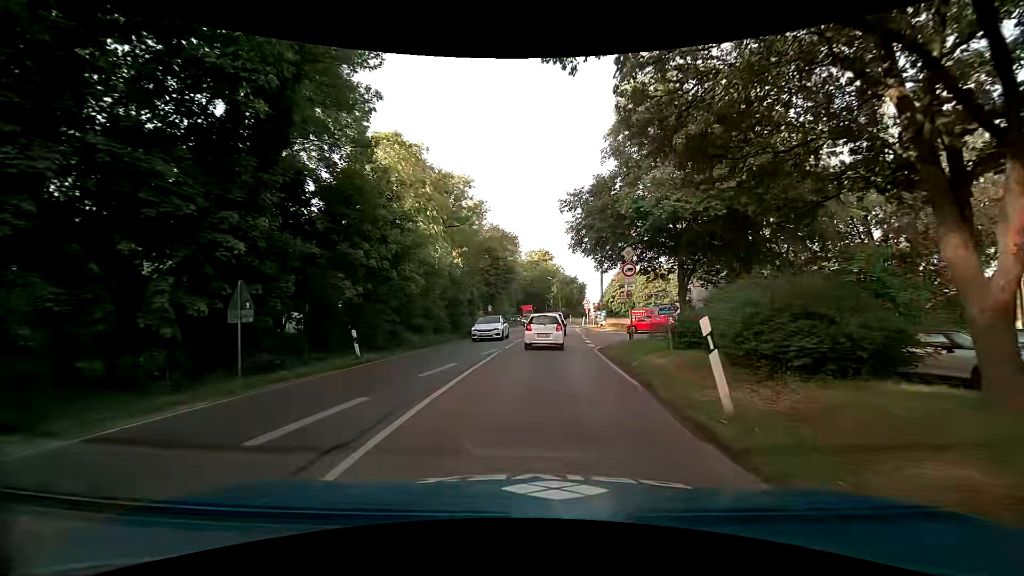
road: secondary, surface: asphalt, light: Day
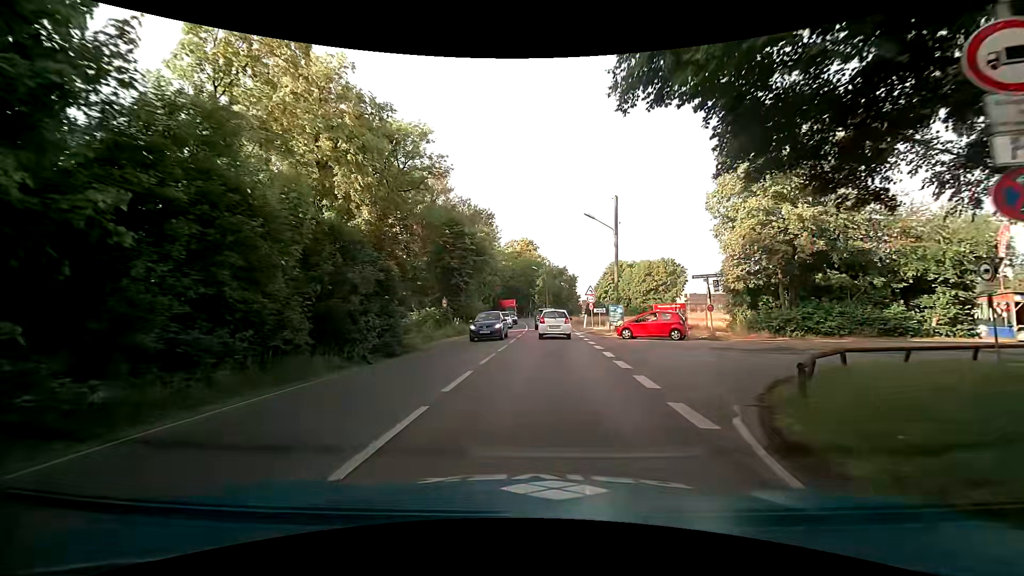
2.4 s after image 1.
(+0.2, +17.3) m; +2°
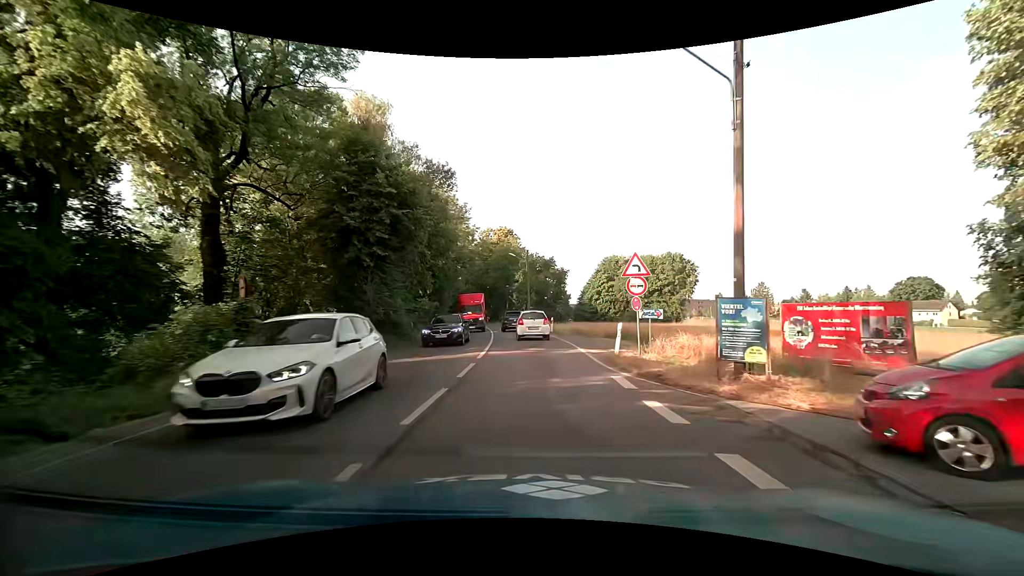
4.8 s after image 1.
(+0.3, +20.8) m; +2°
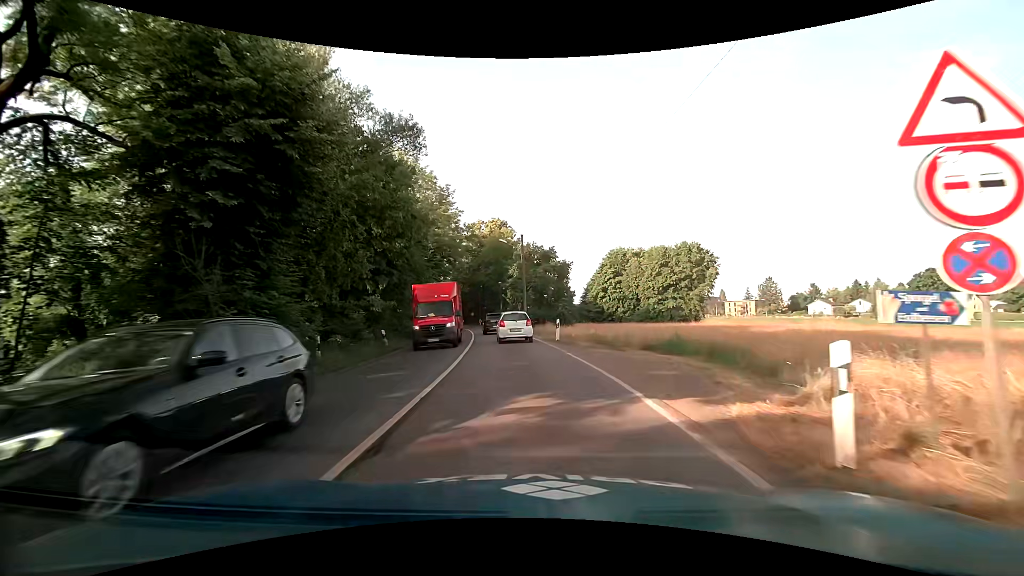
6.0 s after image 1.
(+0.1, +11.3) m; 0°
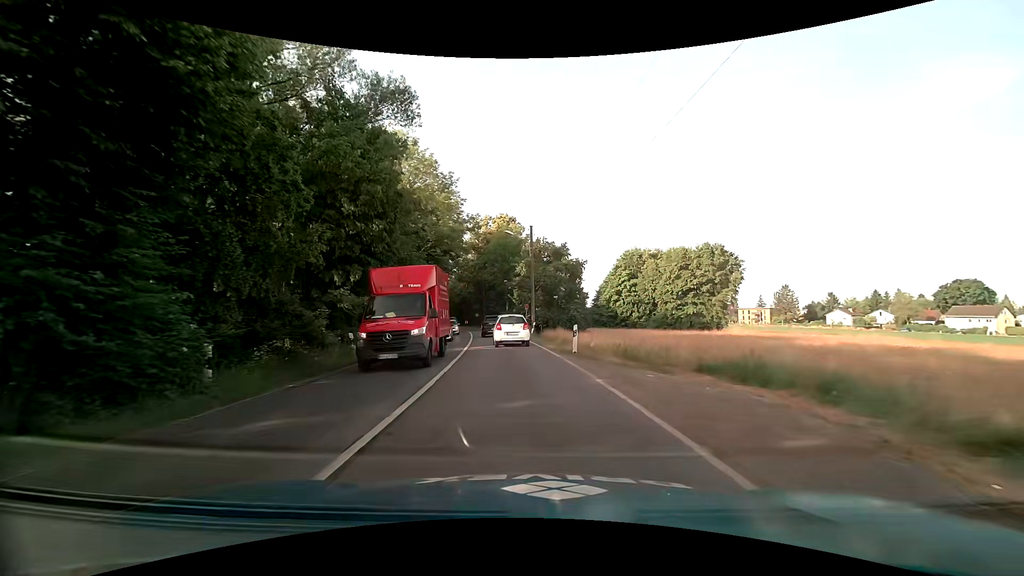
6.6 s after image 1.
(-0.1, +5.5) m; -1°
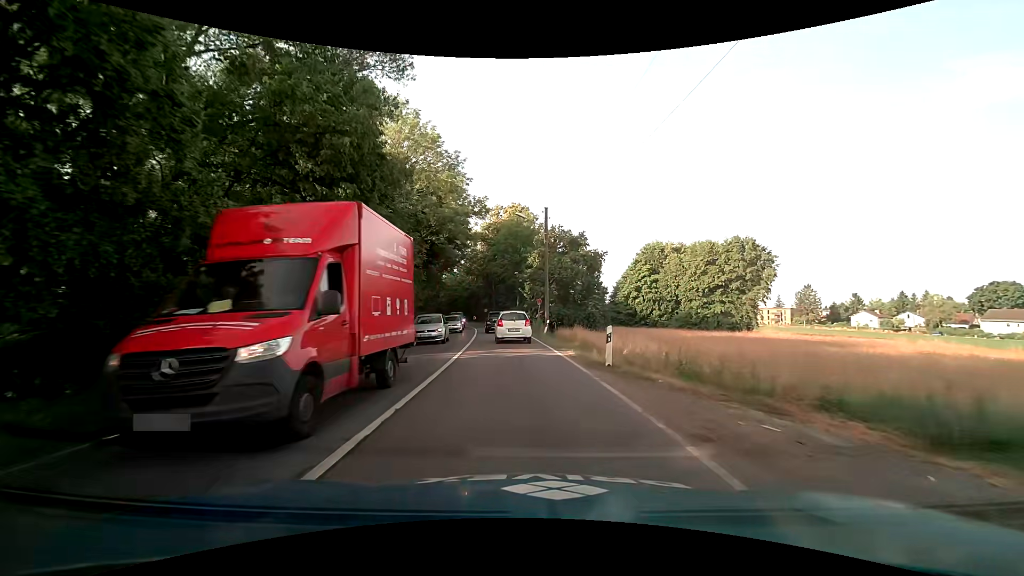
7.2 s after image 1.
(-0.1, +5.3) m; -1°
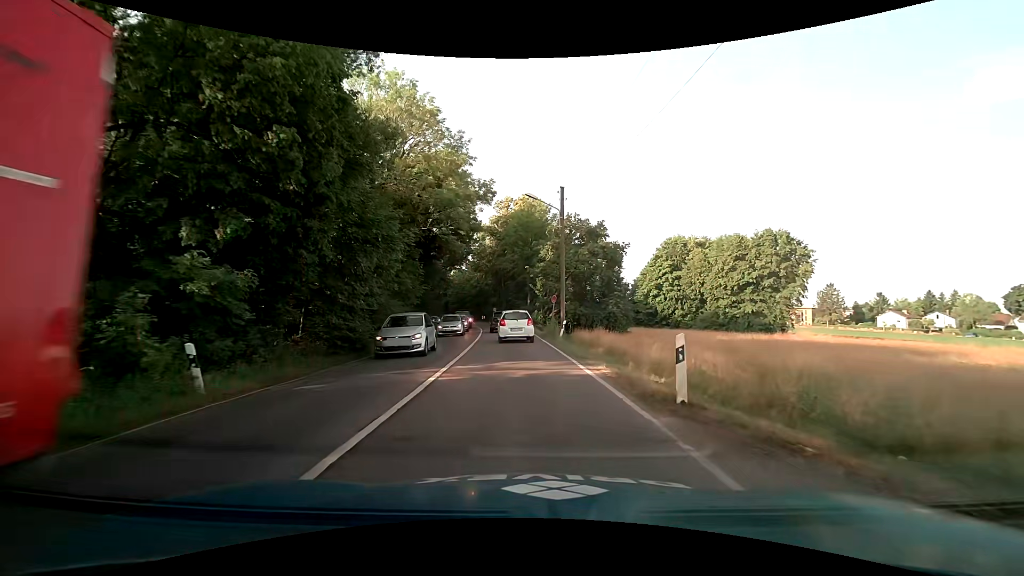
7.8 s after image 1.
(0.0, +5.2) m; -1°
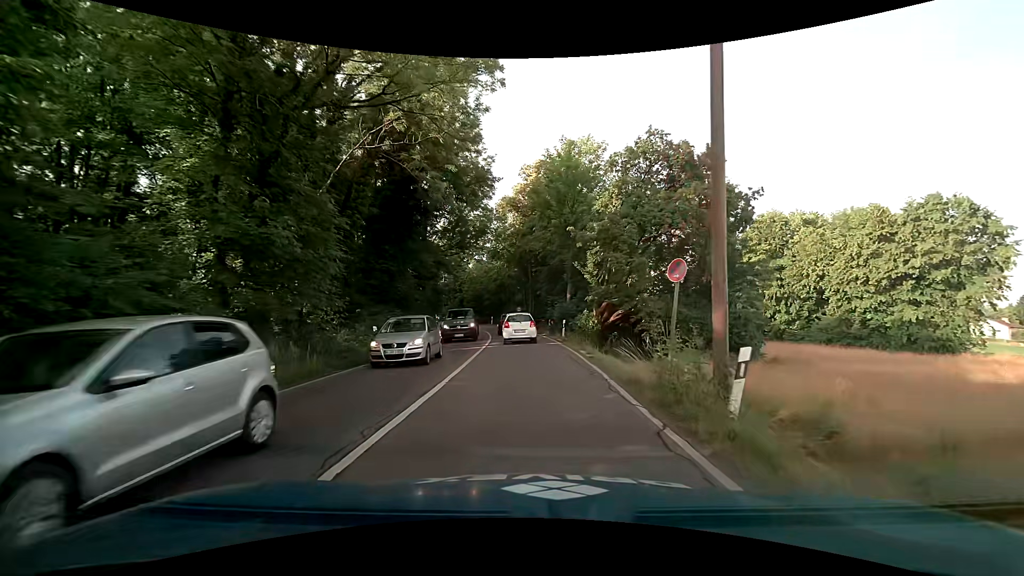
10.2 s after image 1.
(-0.7, +19.4) m; -3°
(0, +10) (0, +20) (-1, +30) (-2, +40) (-3, +50) (-5, +60) (-8, +69) (-12, +78) (-17, +87) (-23, +95) m
